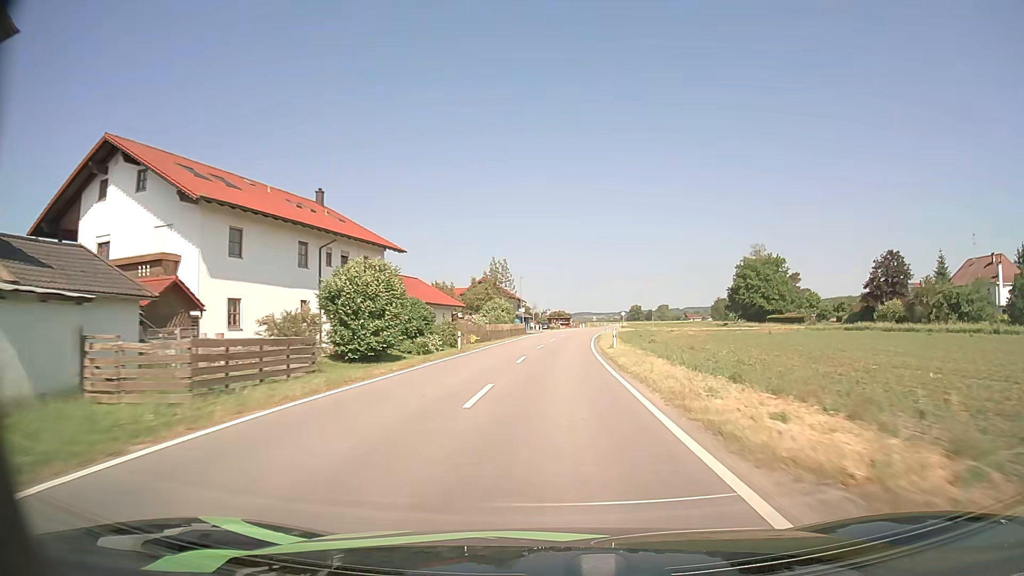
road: tertiary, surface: asphalt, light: Day
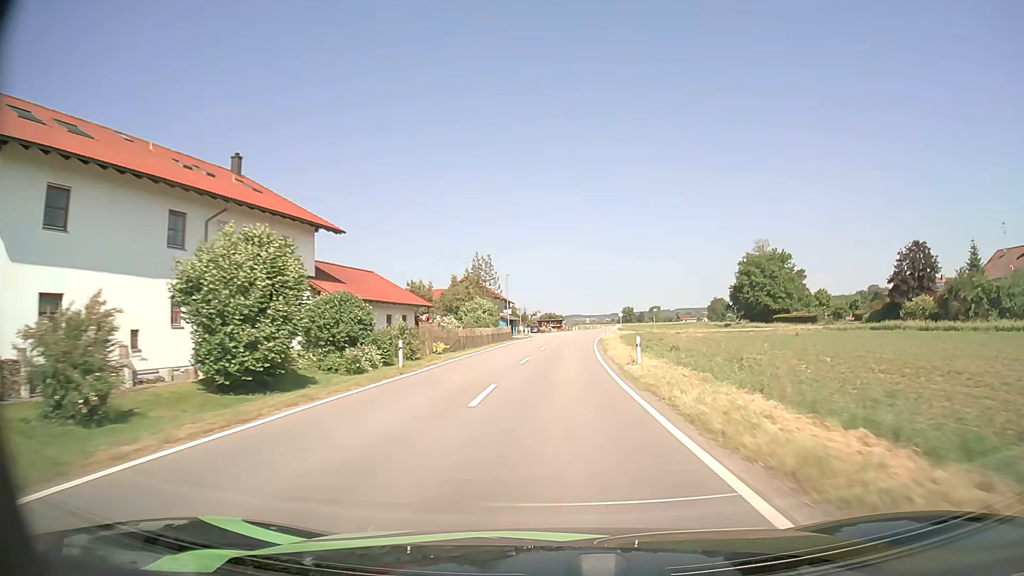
(+0.1, +11.3) m; +1°
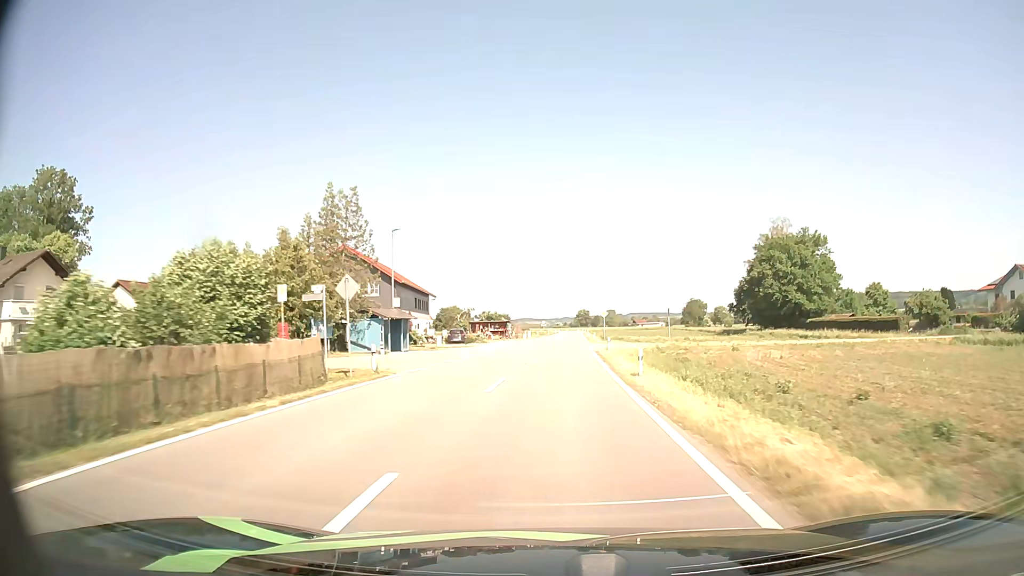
(+1.5, +45.5) m; +4°
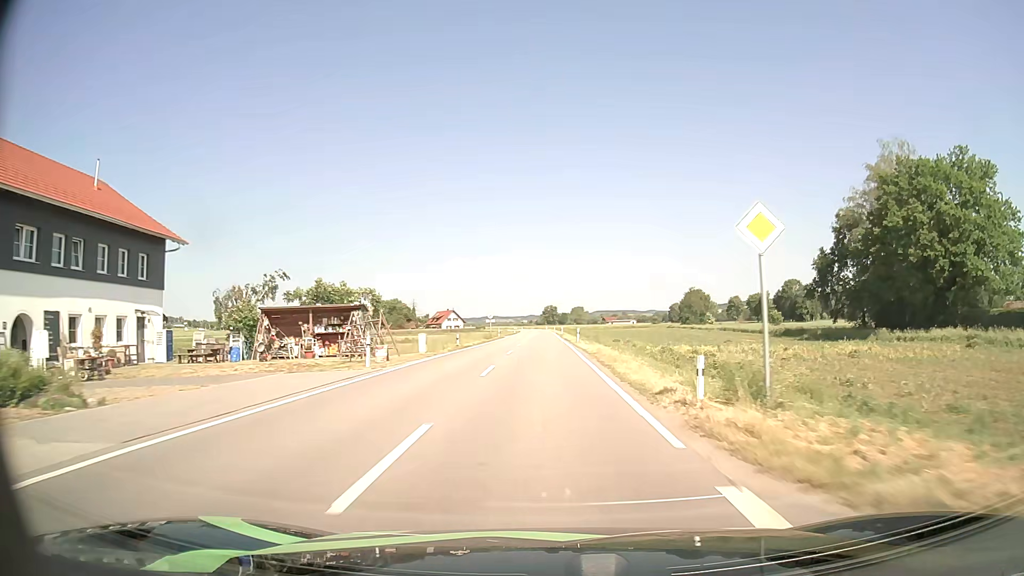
(+1.7, +57.3) m; +3°
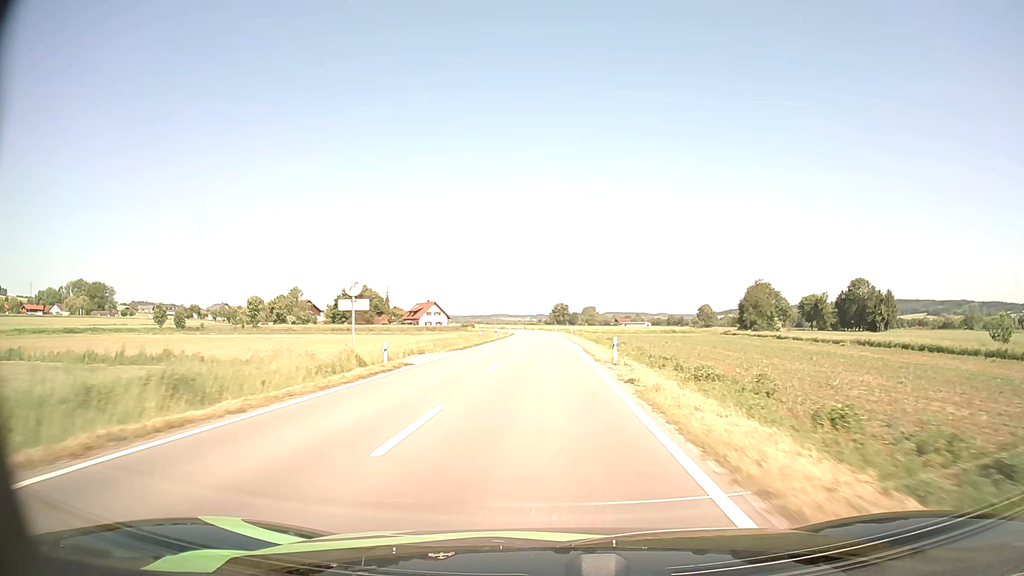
(-0.4, +58.3) m; -1°
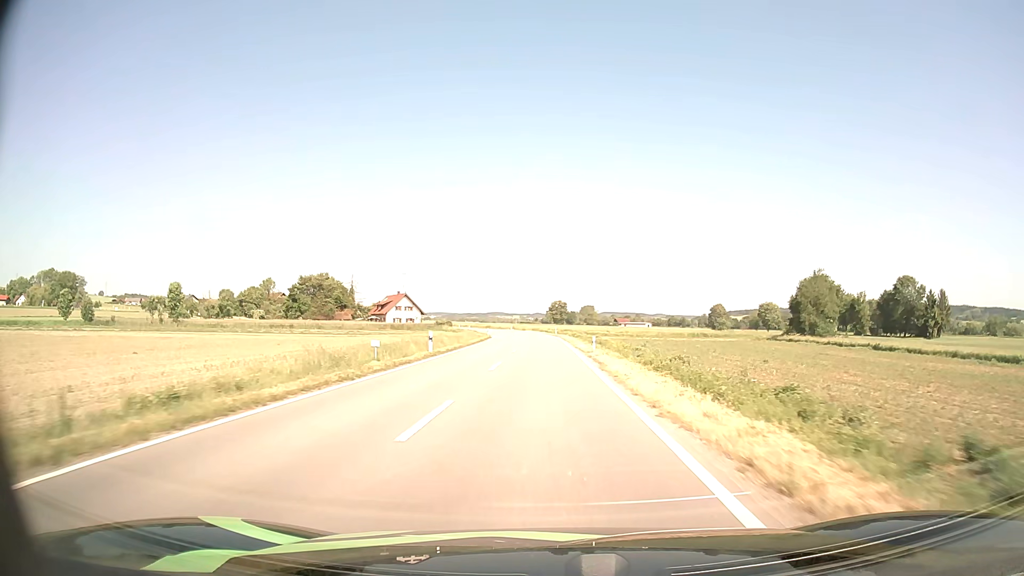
(+0.1, +35.4) m; 0°
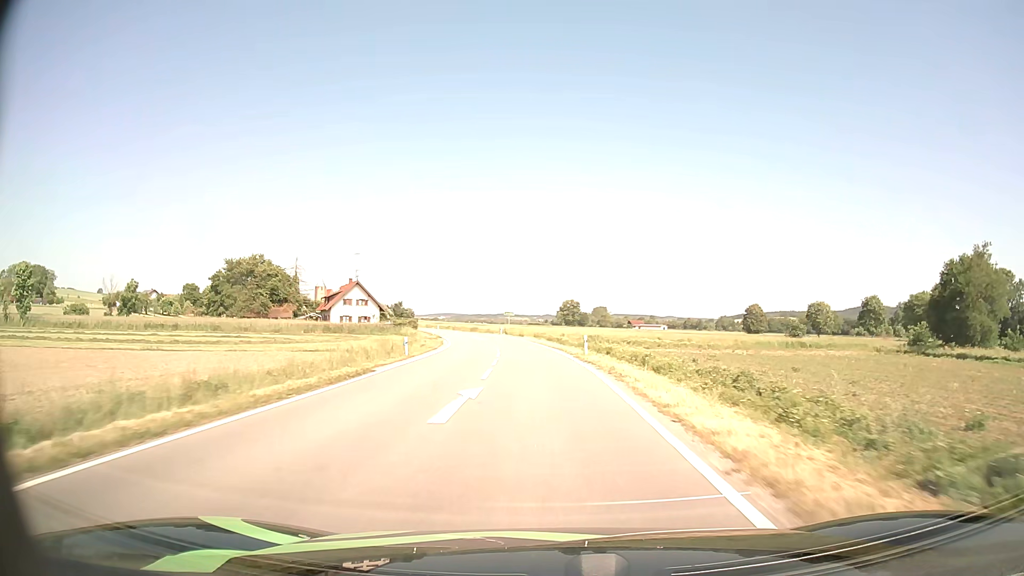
(-0.2, +46.1) m; -1°
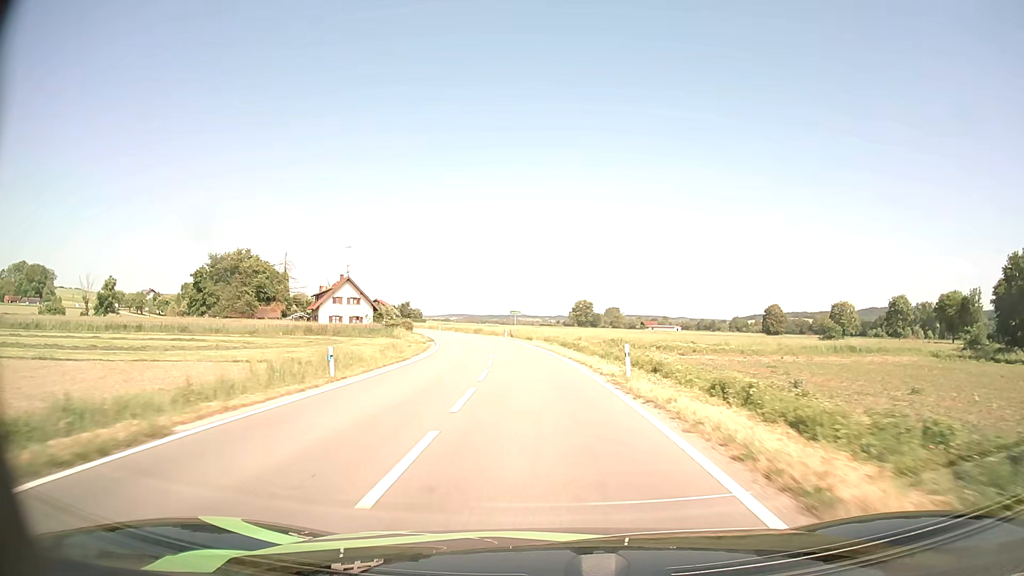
(-0.1, +11.2) m; -1°
(0, +10) (0, +20) (-1, +30) (-2, +40) (-4, +50) (-5, +60) (-7, +69) (-10, +79) (-13, +89) (-16, +98) m
